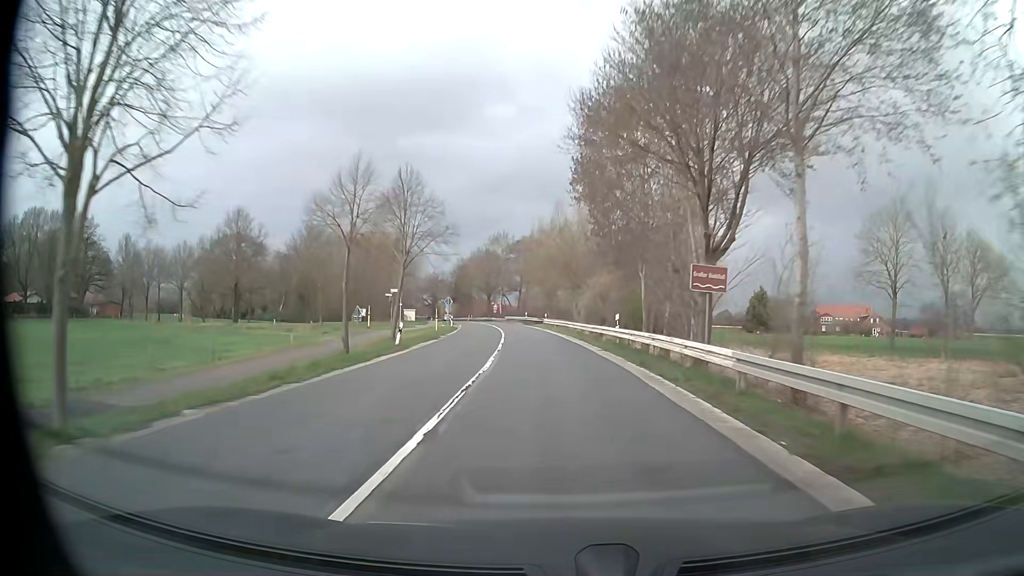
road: secondary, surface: asphalt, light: Day
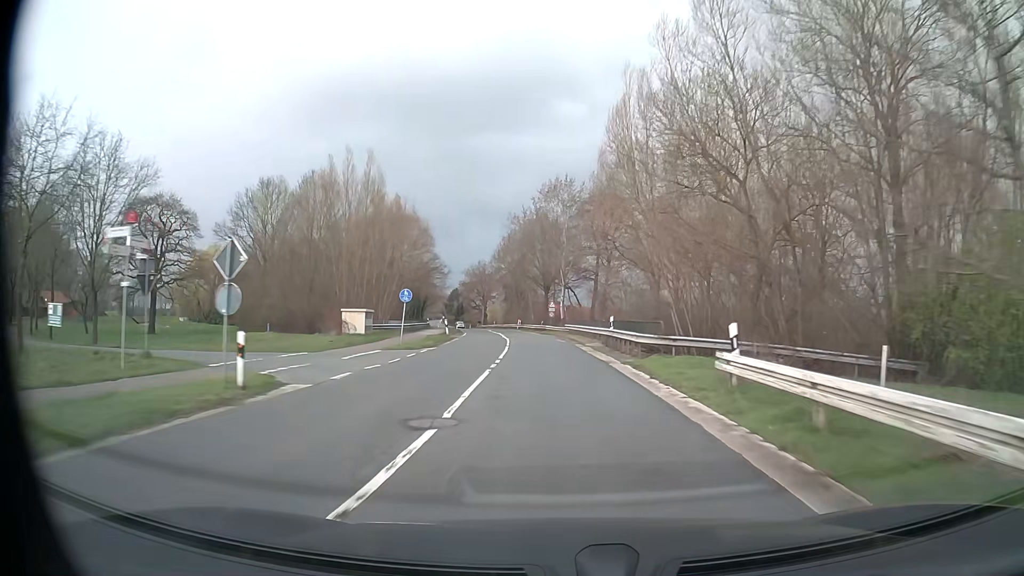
(-2.6, +51.6) m; -6°
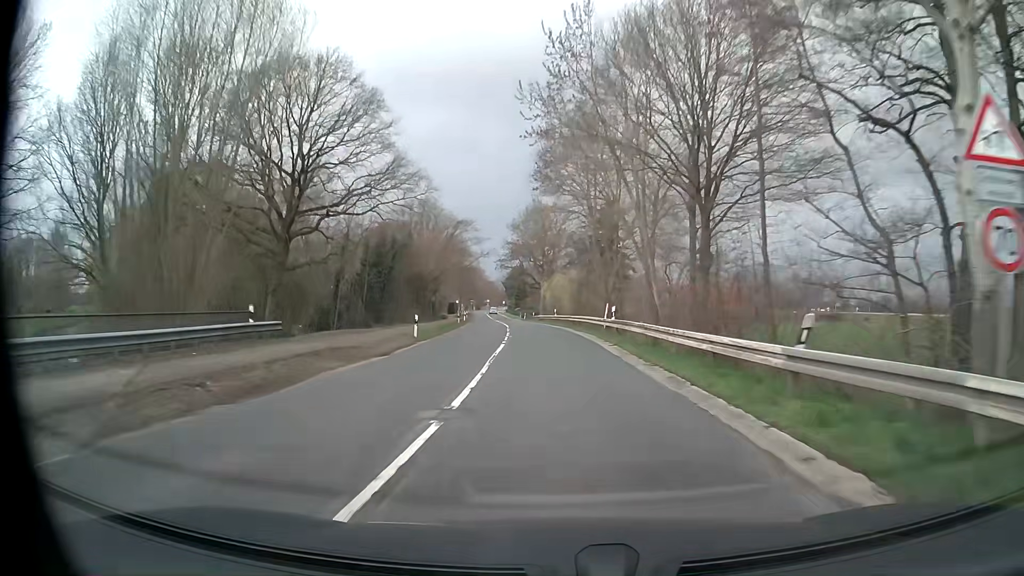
(-3.6, +63.1) m; -7°
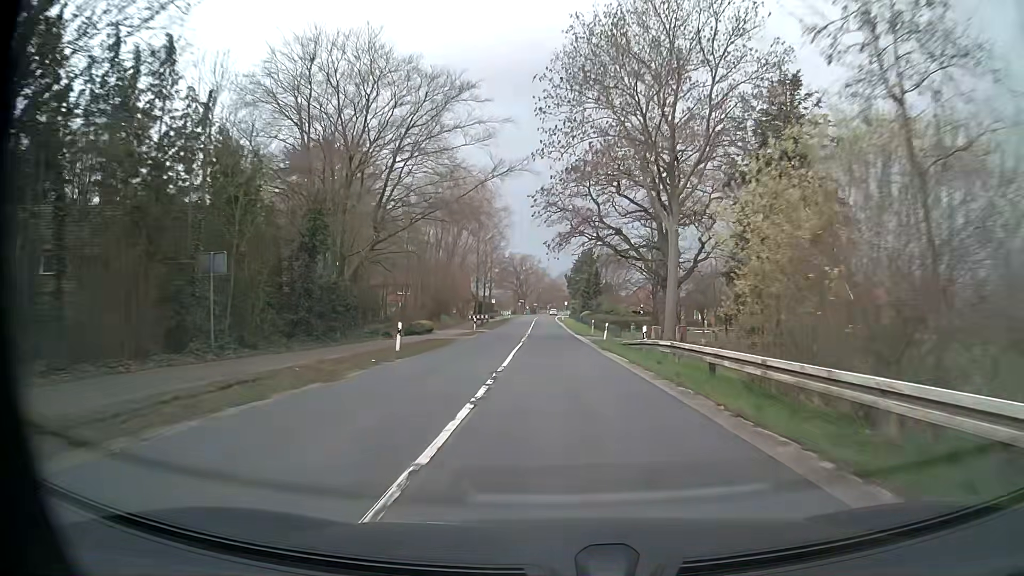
(-3.6, +62.5) m; -6°
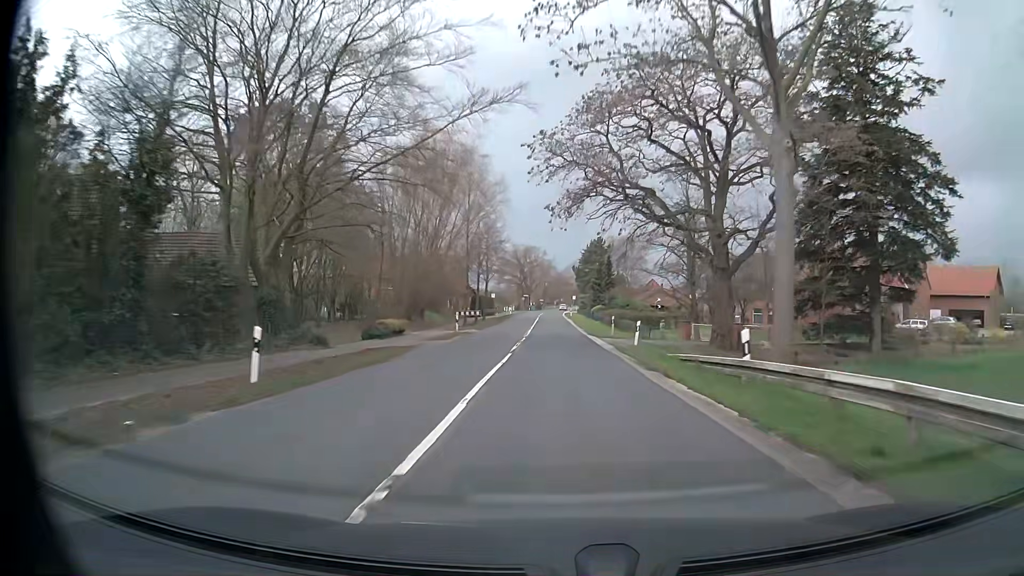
(-0.1, +12.5) m; -1°
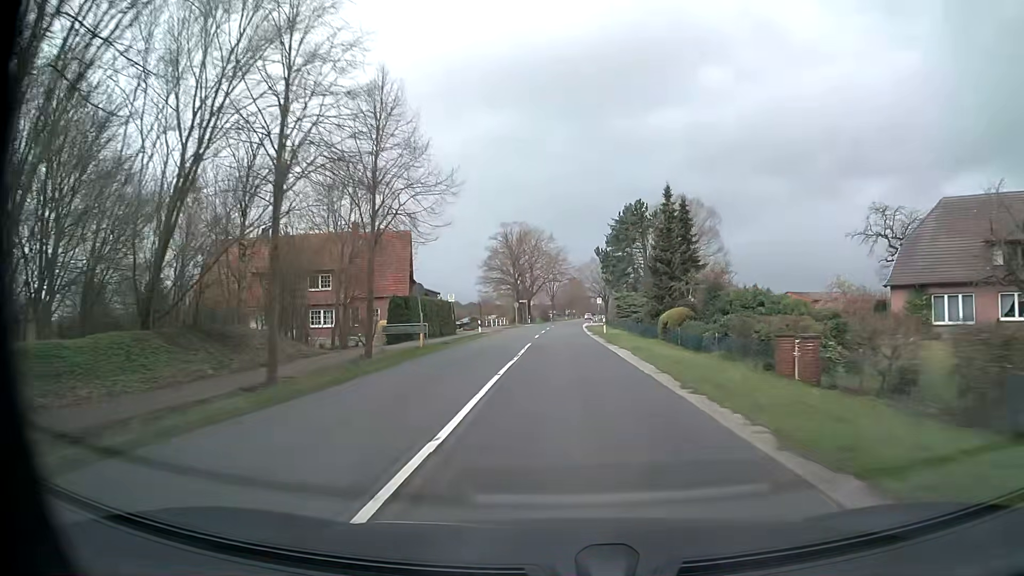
(-0.7, +50.9) m; -1°
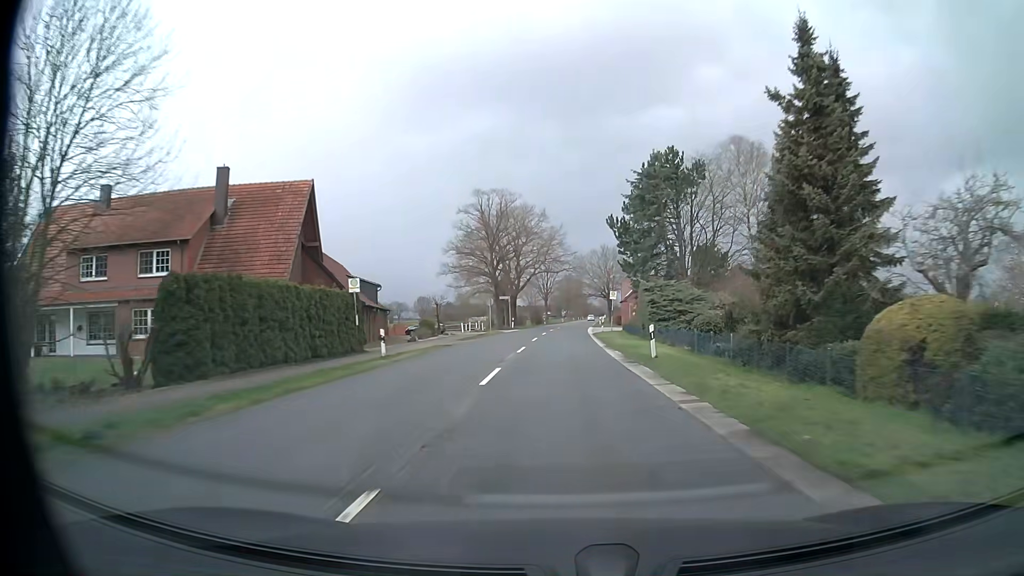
(+0.2, +25.9) m; +1°
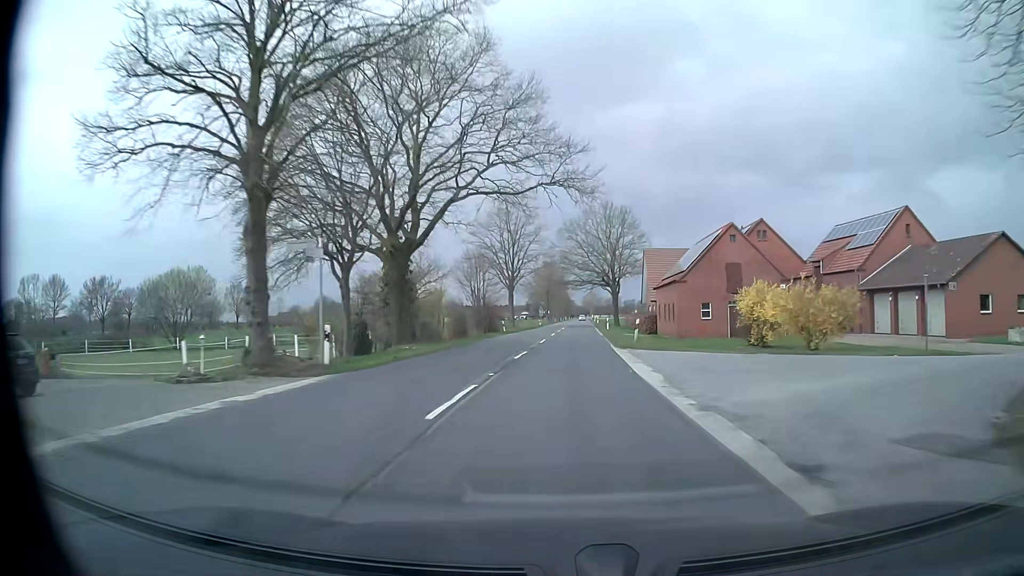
(+0.6, +52.9) m; +1°
(0, +10) (0, +20) (+1, +30) (+1, +40) (+1, +50) (+2, +60) (+2, +70) (+3, +80) (+3, +90) (+3, +100) m
